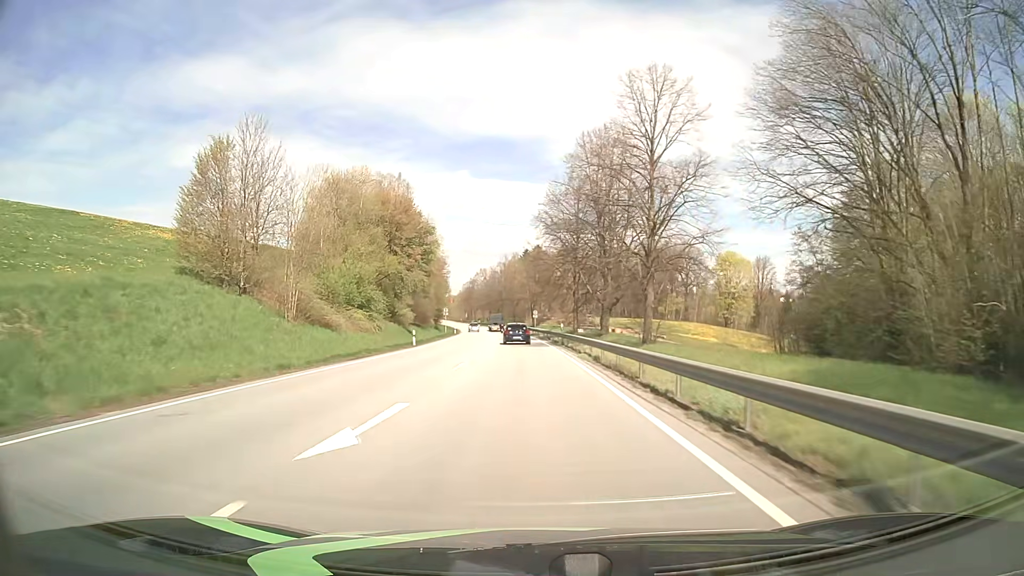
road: primary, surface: asphalt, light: Day
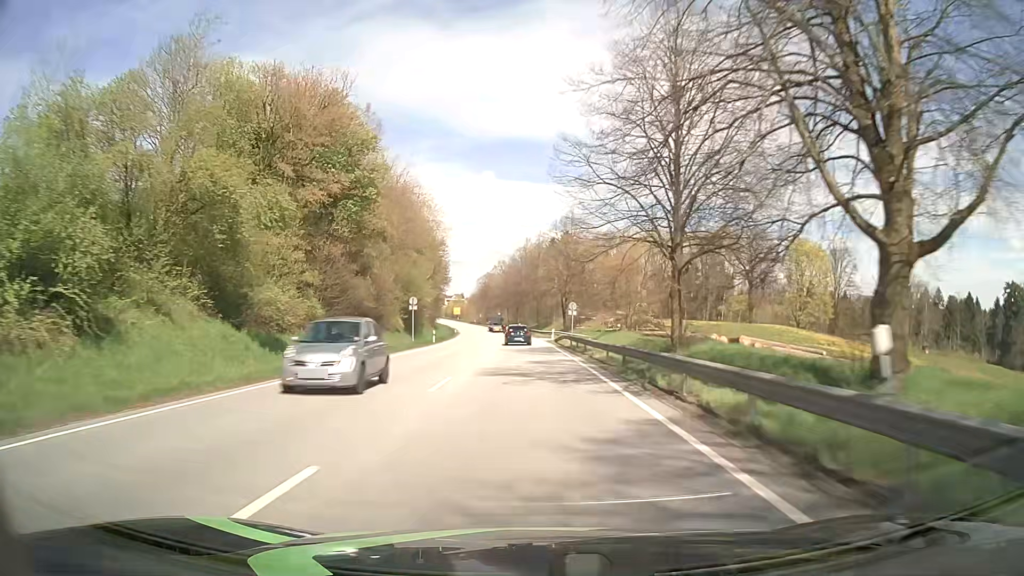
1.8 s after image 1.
(-0.6, +39.9) m; -2°
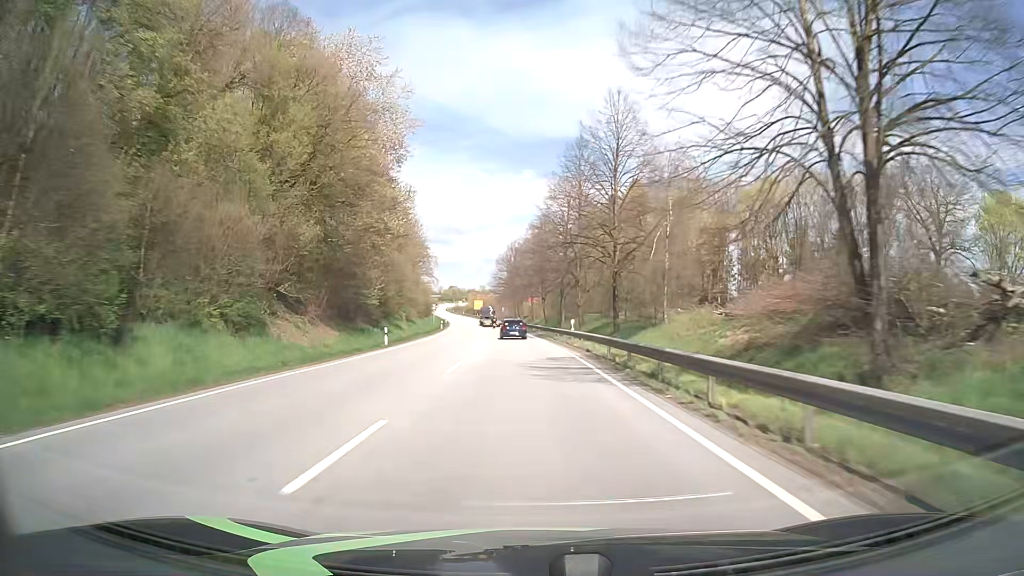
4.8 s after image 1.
(-2.1, +68.9) m; -3°
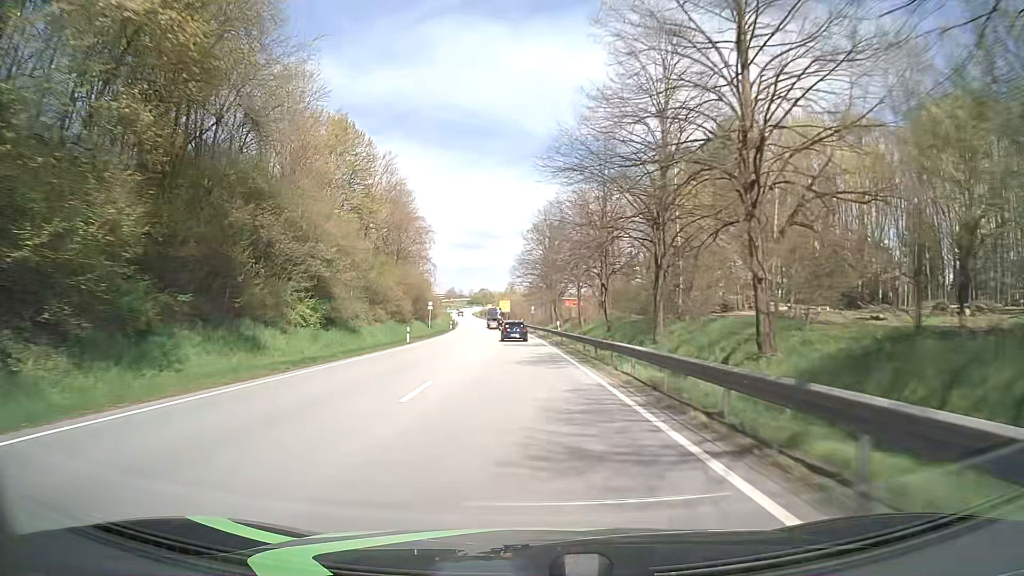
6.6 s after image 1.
(-1.2, +41.9) m; -3°
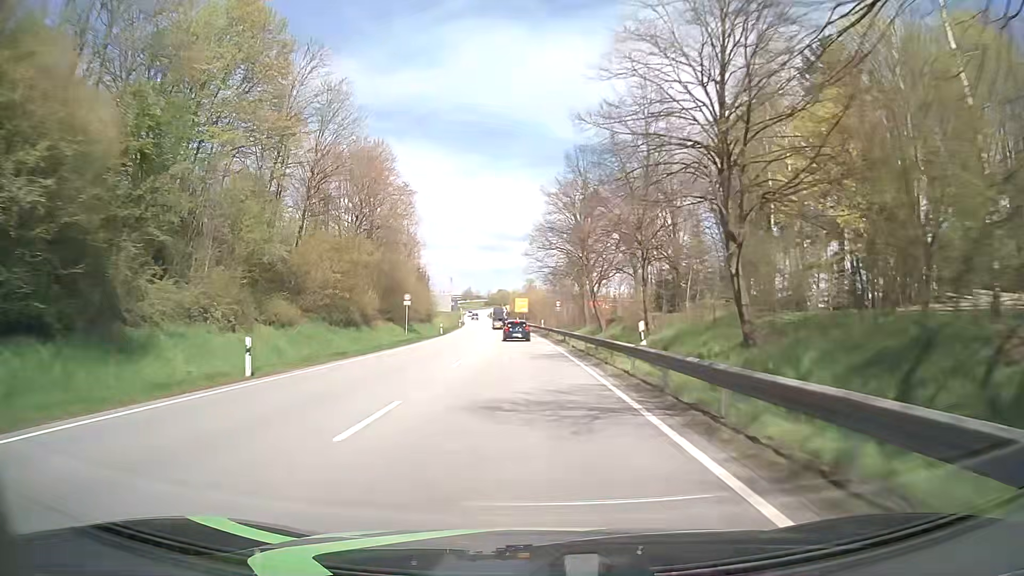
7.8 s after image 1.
(-0.3, +27.9) m; -2°
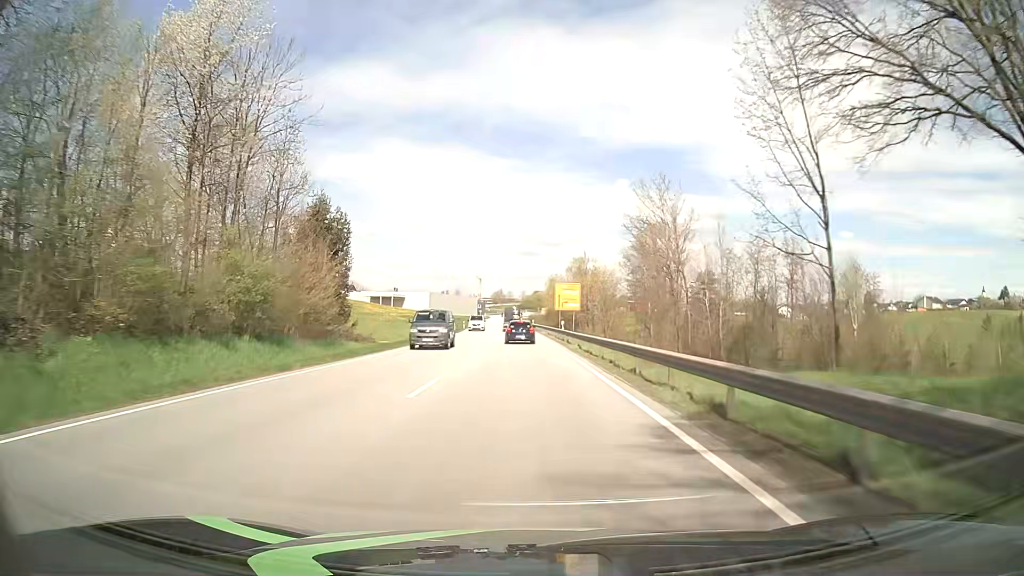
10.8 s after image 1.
(-2.0, +67.8) m; -3°
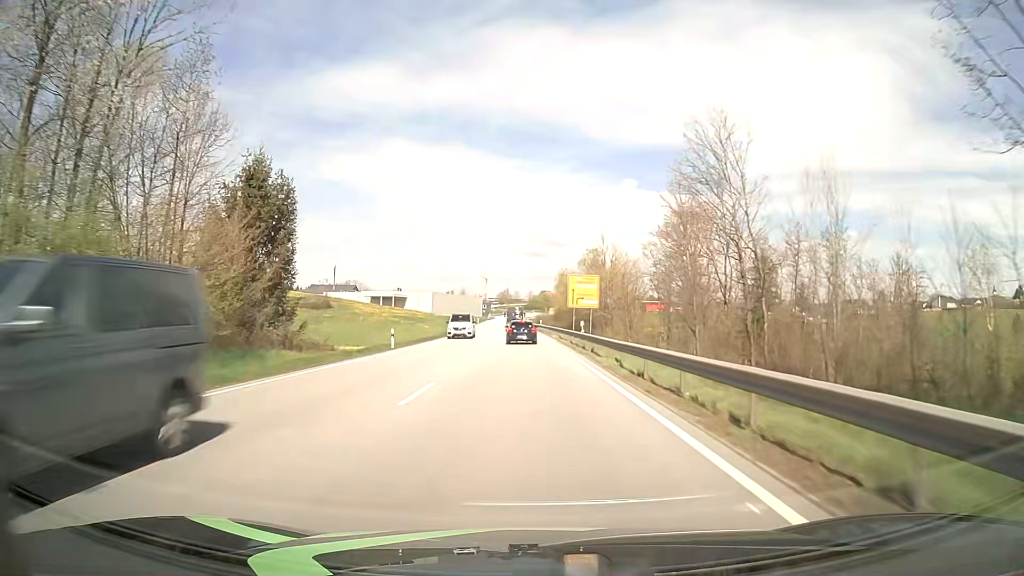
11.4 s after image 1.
(-0.1, +13.0) m; -1°
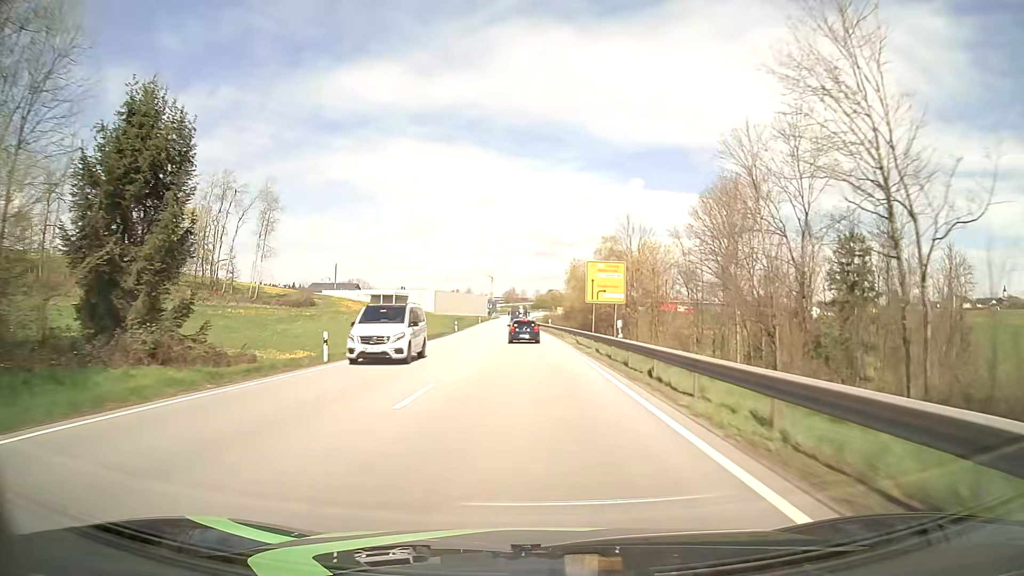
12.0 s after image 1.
(-0.1, +12.7) m; 0°
